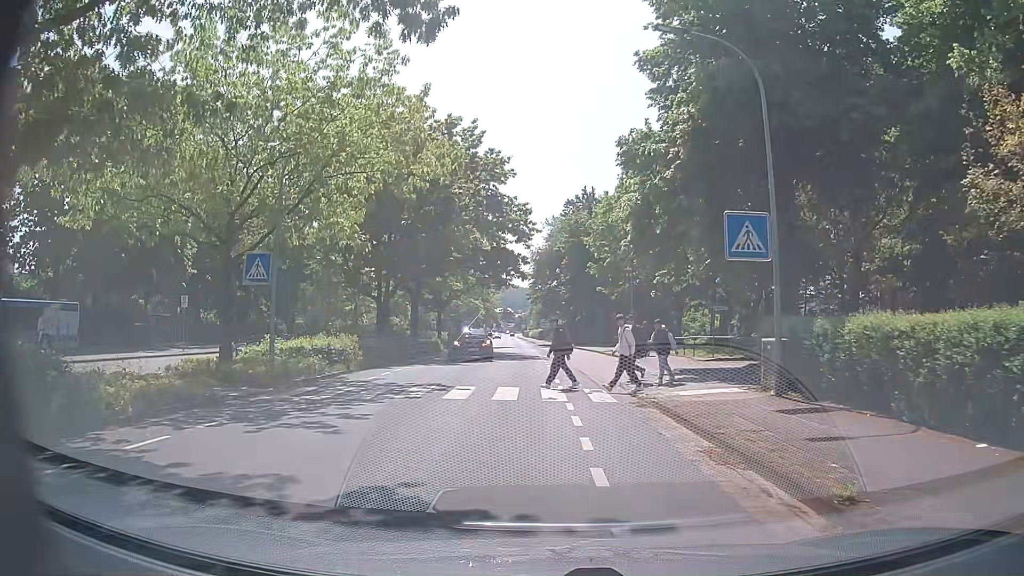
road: unclassified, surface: asphalt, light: Day
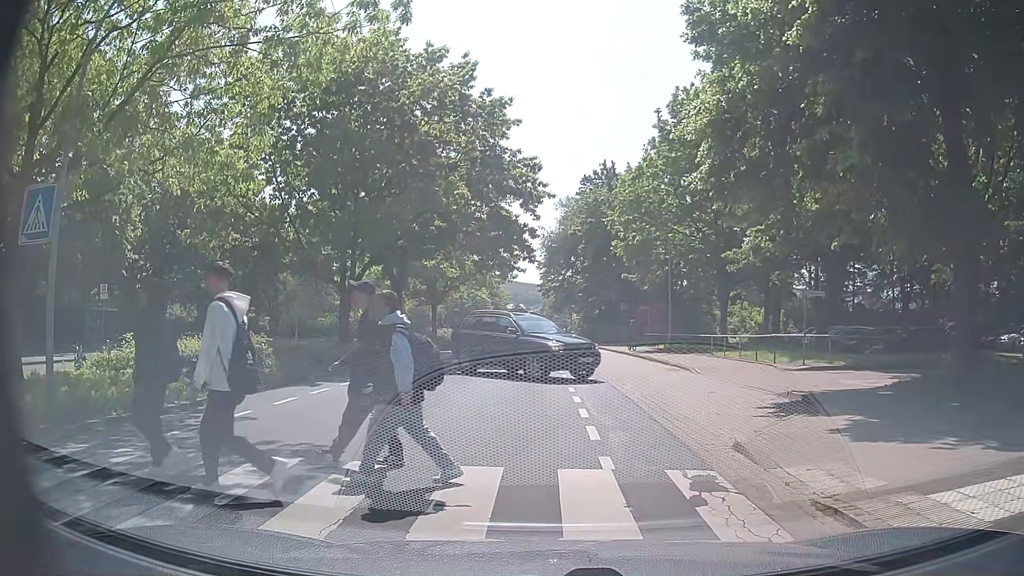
(0.0, +9.3) m; -1°
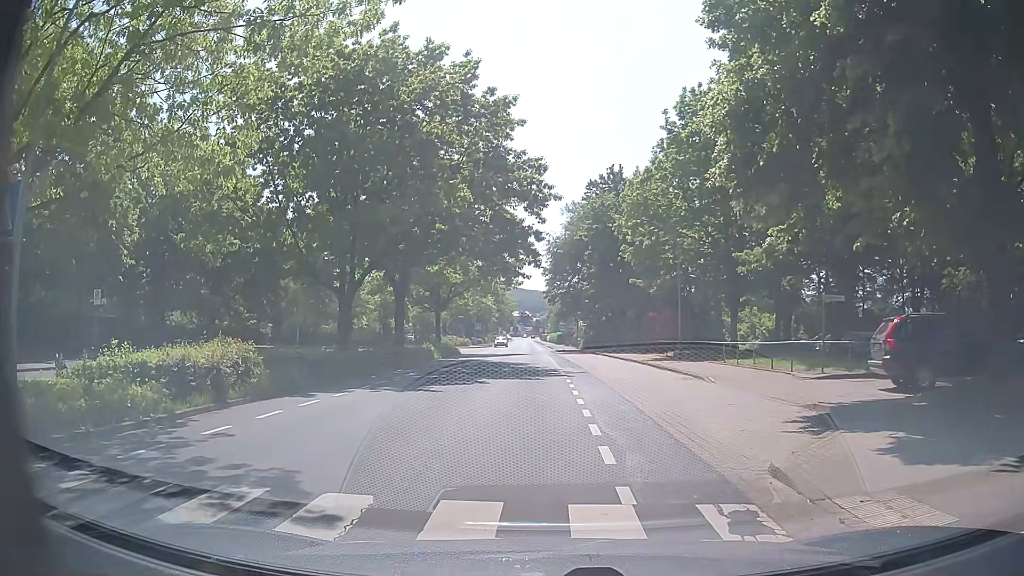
(0.0, +1.2) m; -1°
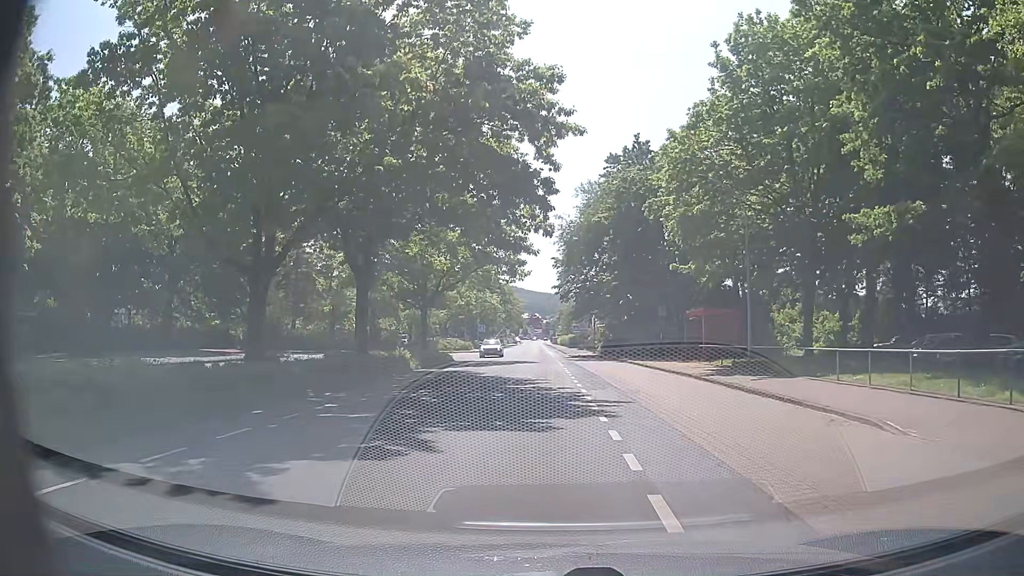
(+0.2, +11.3) m; +1°
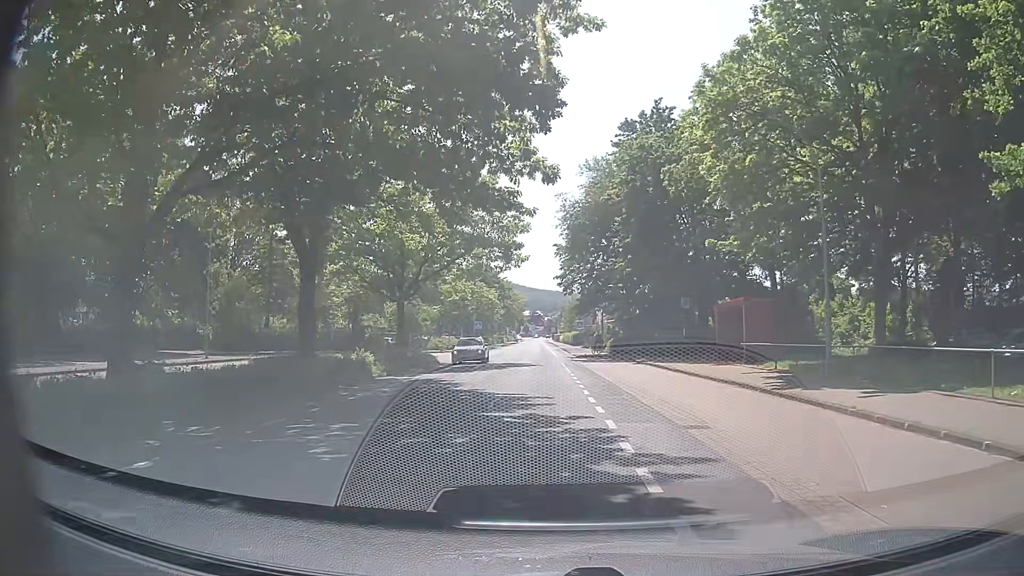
(0.0, +7.4) m; -1°
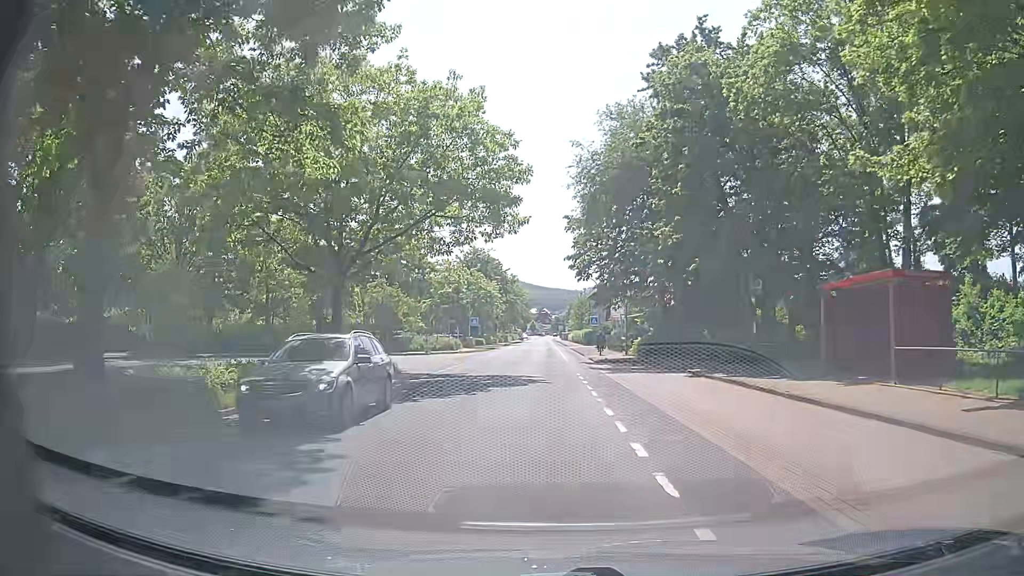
(+0.2, +12.5) m; +2°
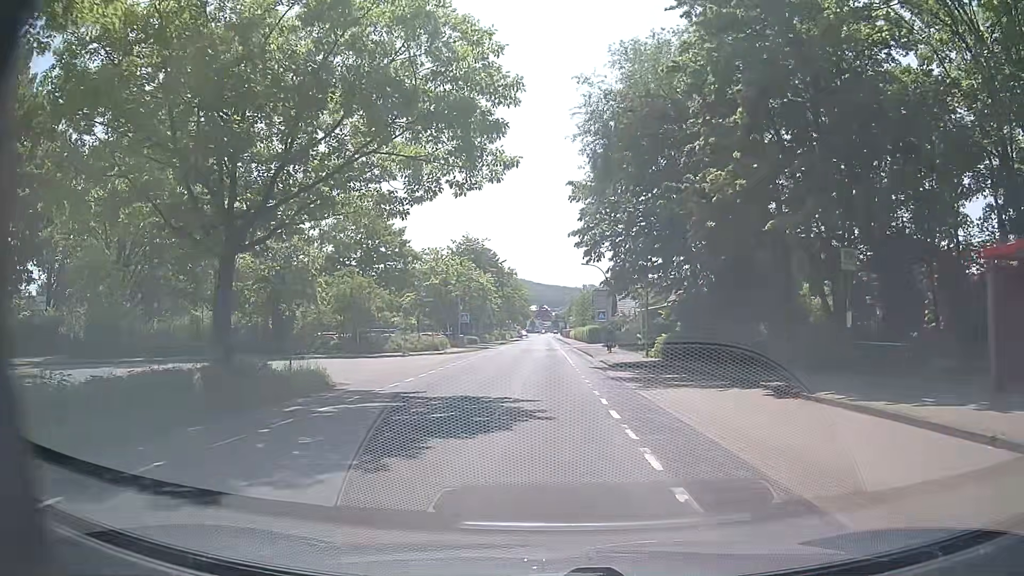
(-0.3, +9.0) m; -1°
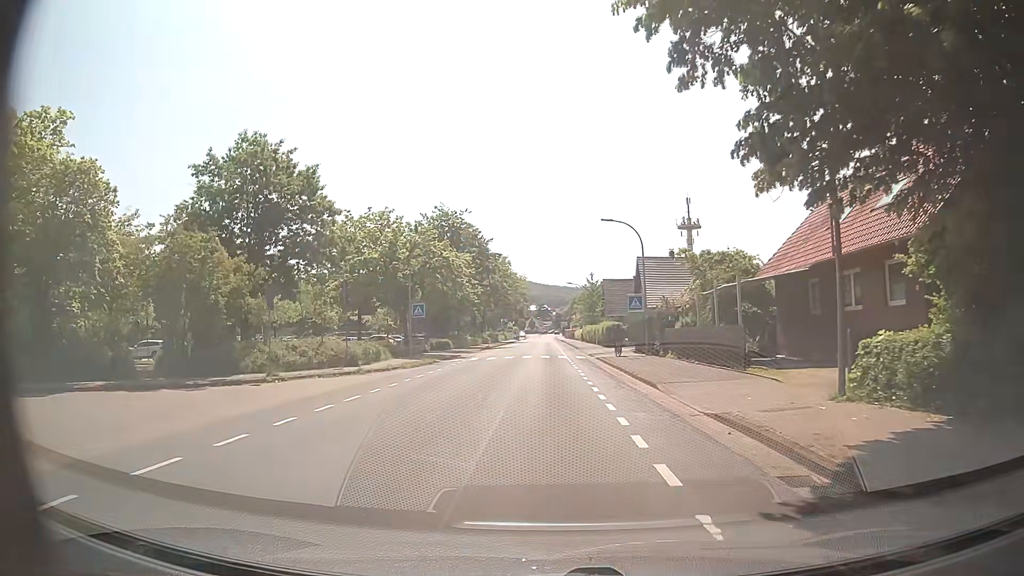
(-0.2, +23.4) m; 0°
